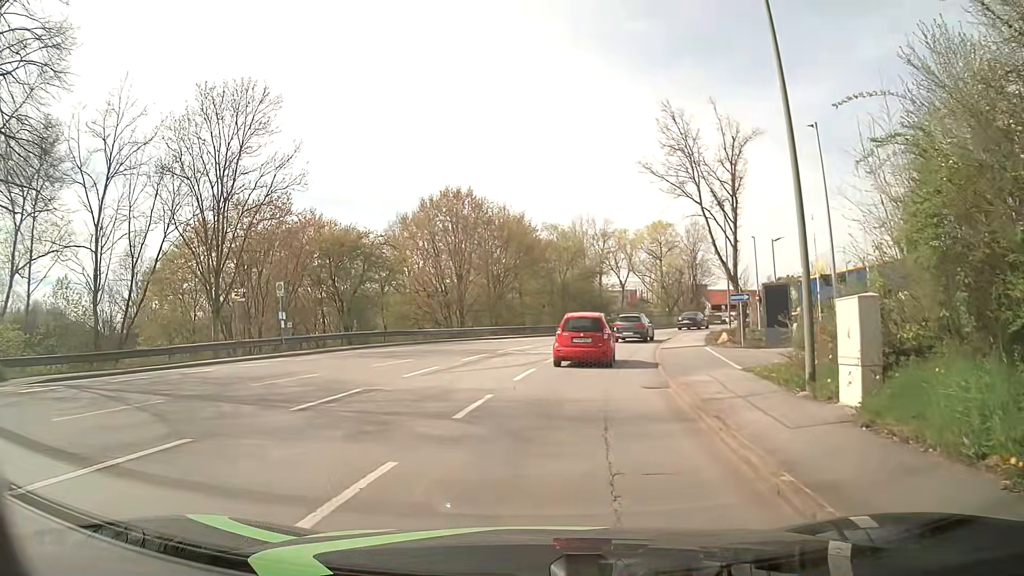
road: tertiary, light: Day
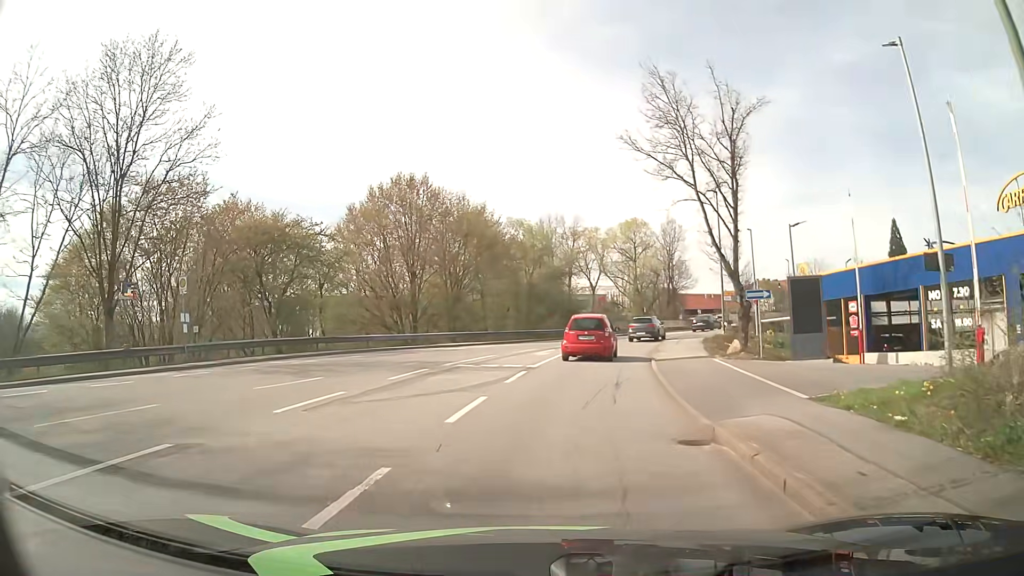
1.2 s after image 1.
(+0.1, +6.5) m; +1°
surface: asphalt
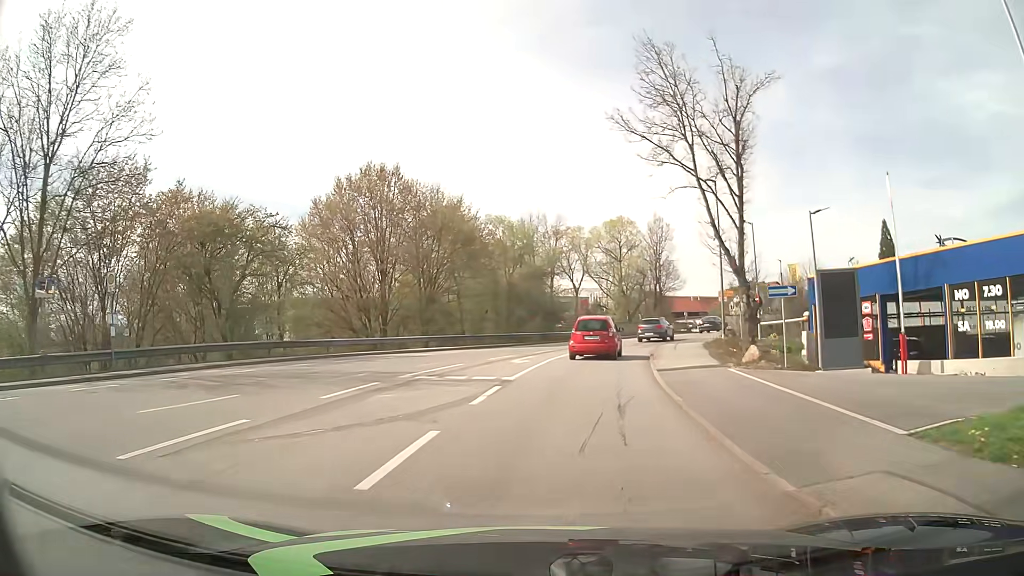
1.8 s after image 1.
(+0.1, +3.8) m; +2°
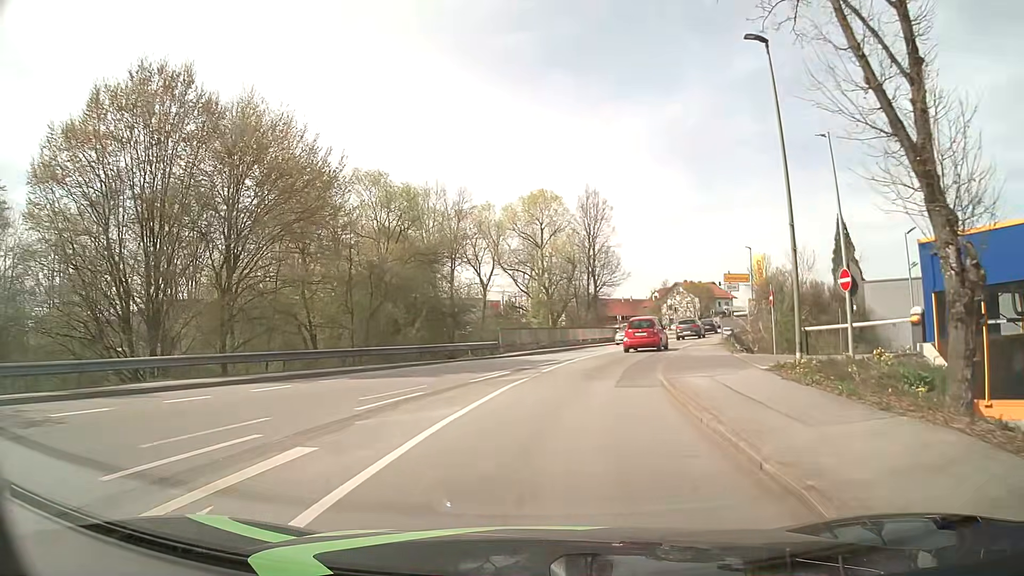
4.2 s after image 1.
(+1.3, +19.6) m; +8°
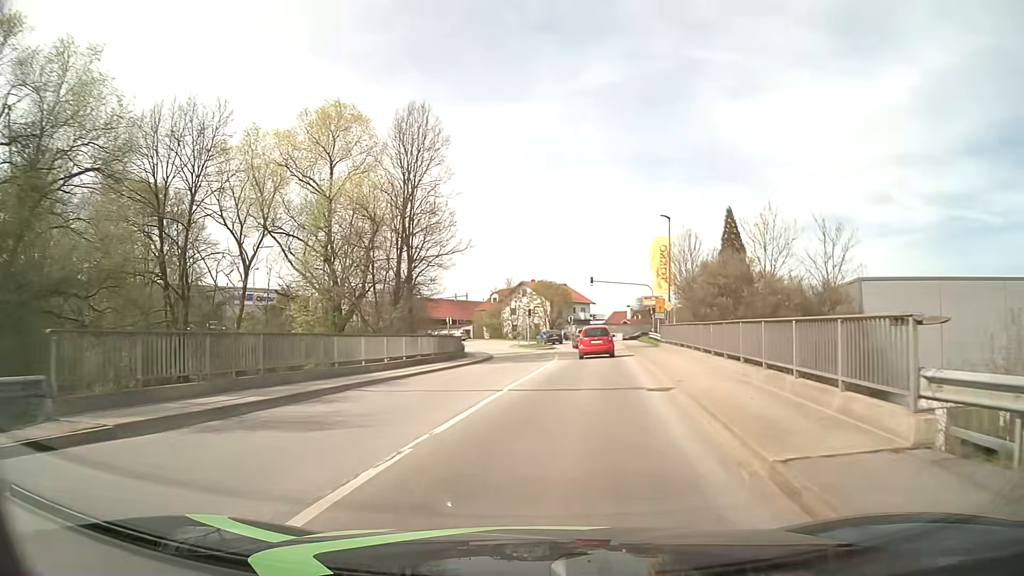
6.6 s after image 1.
(+2.8, +25.1) m; +14°
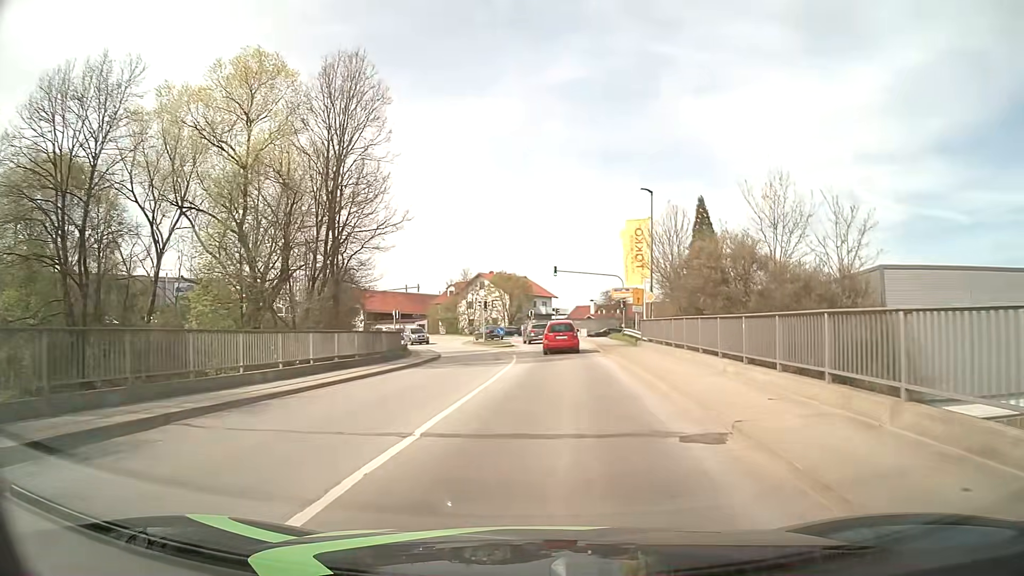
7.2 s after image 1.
(+0.2, +6.8) m; +4°
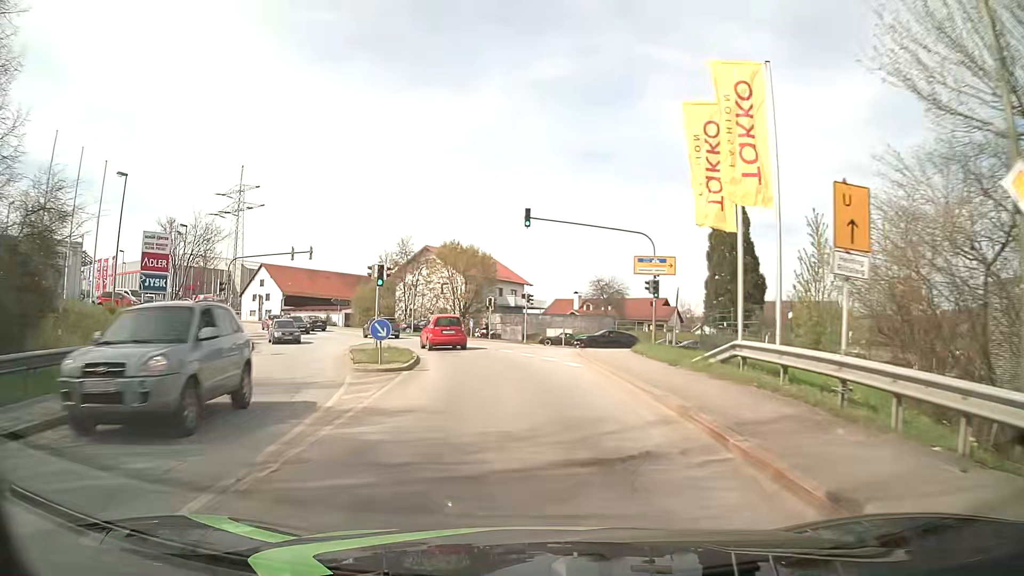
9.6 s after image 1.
(+1.2, +28.4) m; +3°
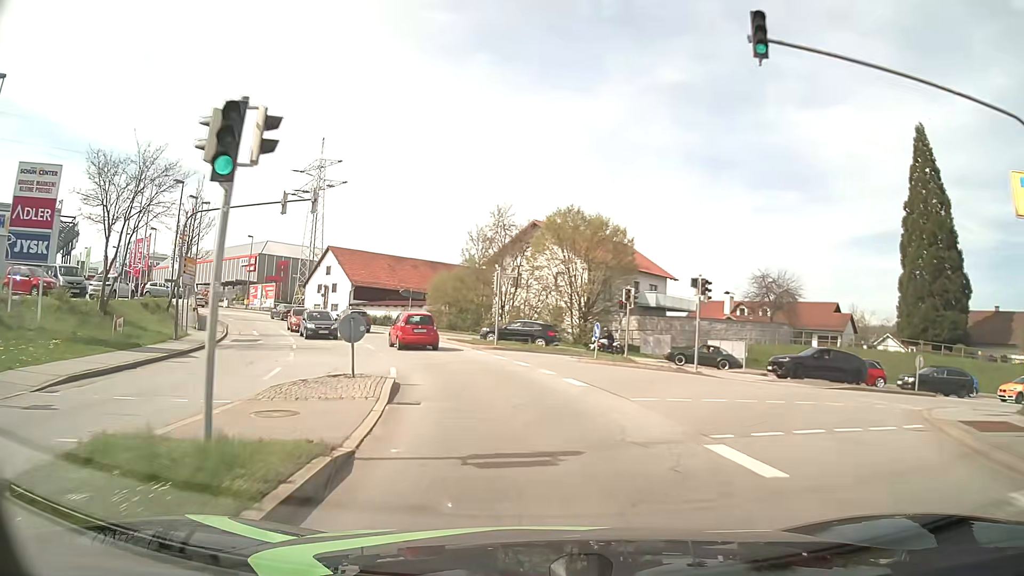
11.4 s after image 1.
(-1.9, +20.8) m; -11°
